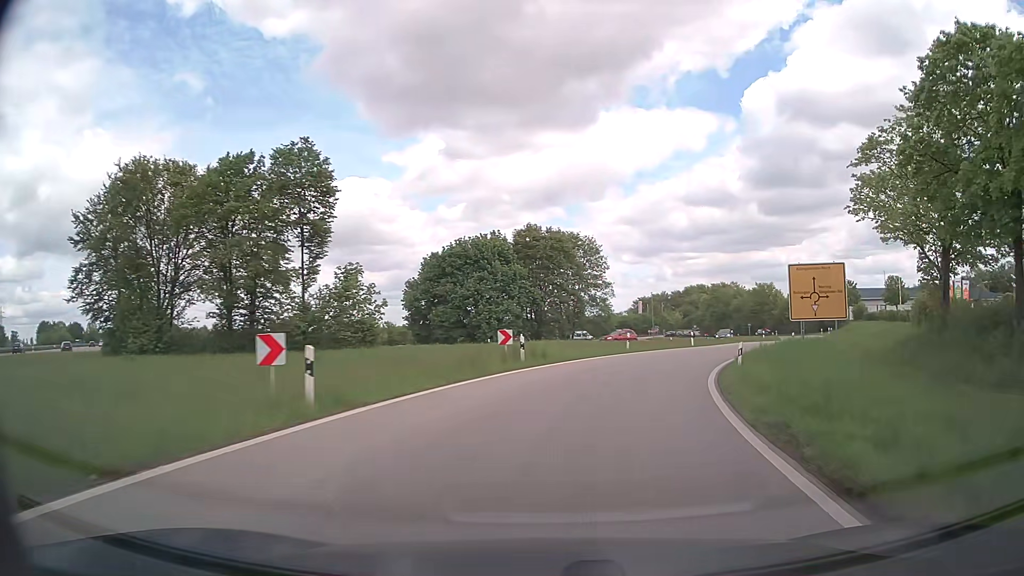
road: trunk_link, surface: asphalt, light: Day
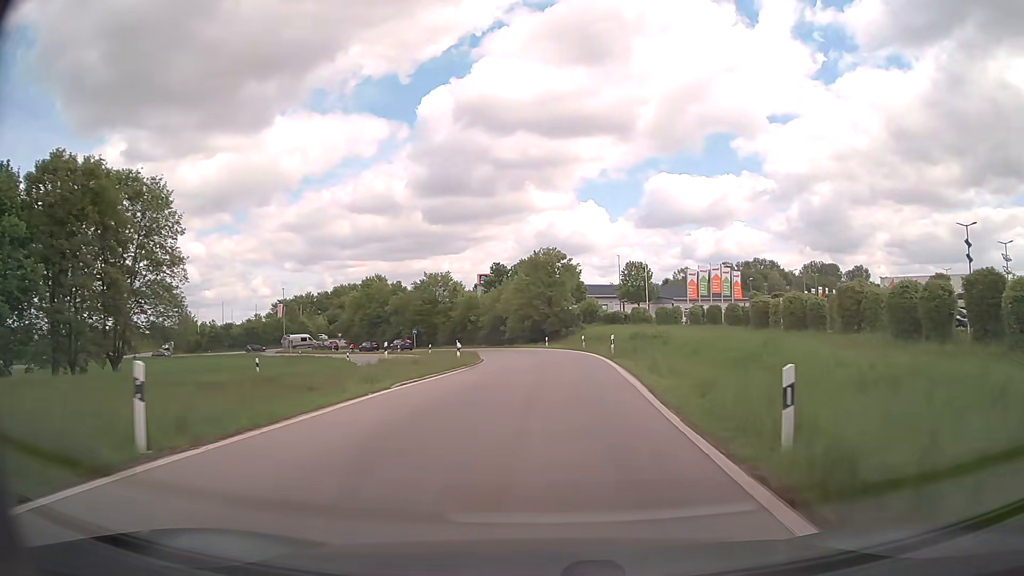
(+10.7, +38.8) m; +29°
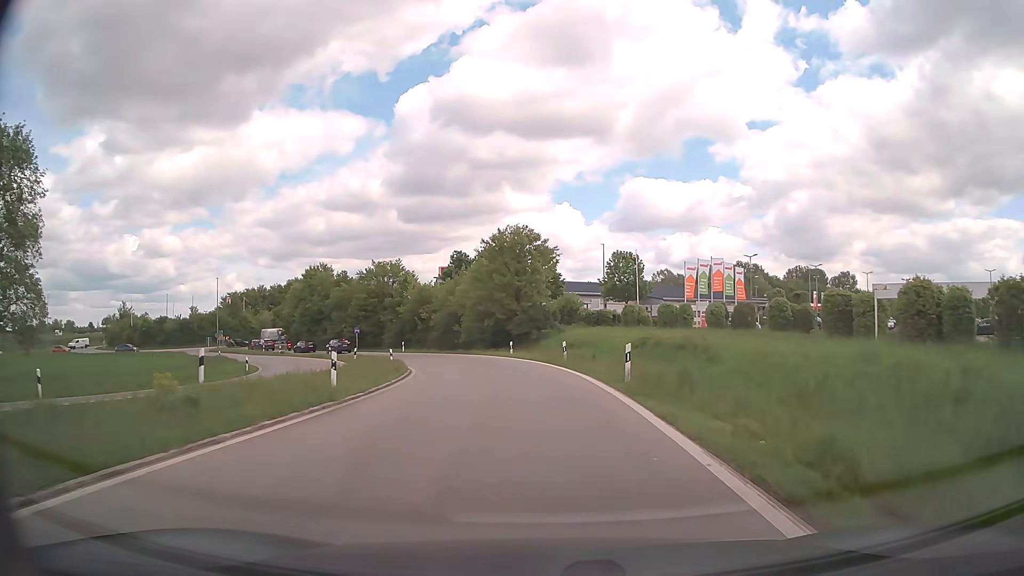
(+0.5, +15.4) m; +3°
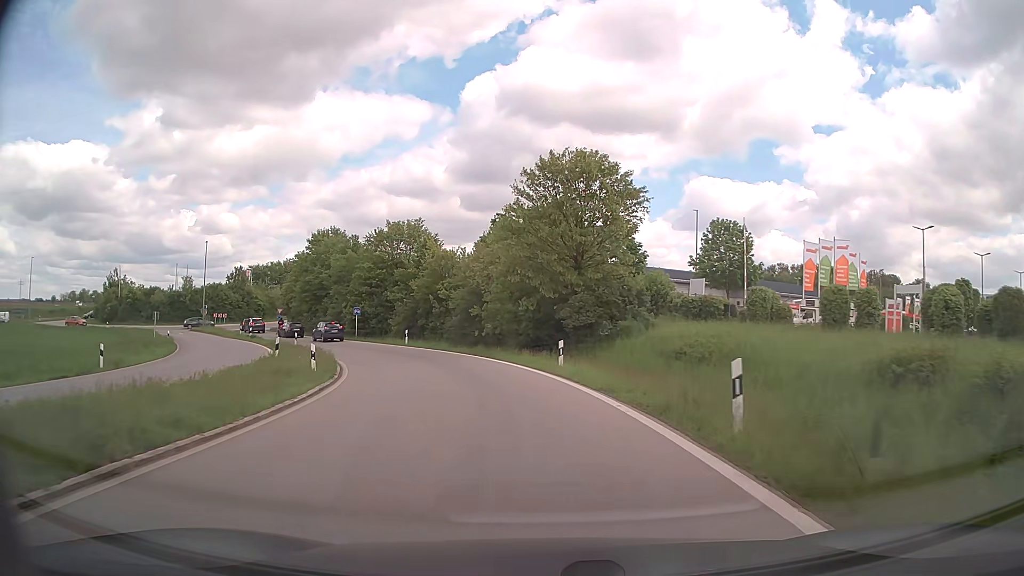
(-0.5, +20.5) m; -5°
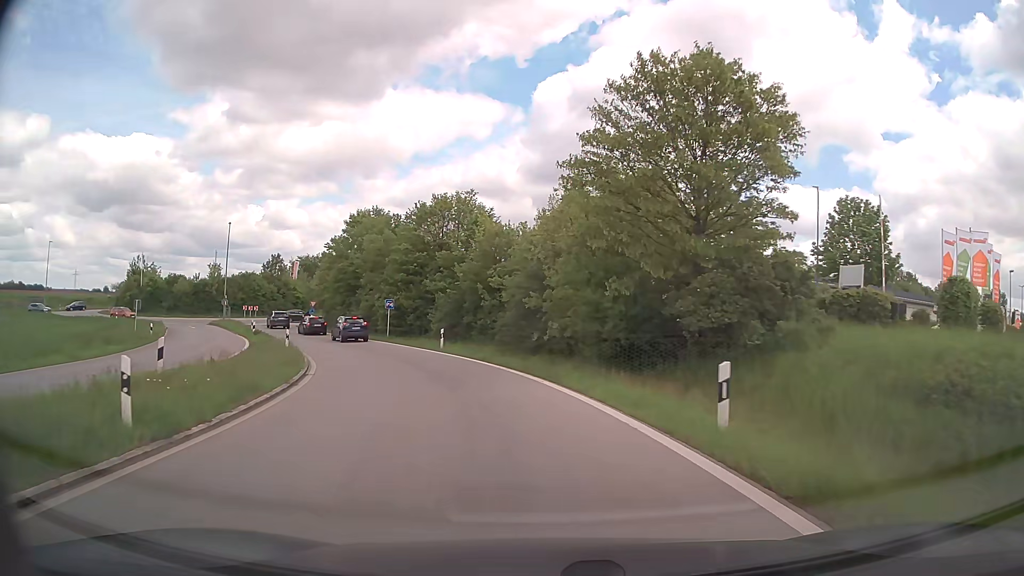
(-0.6, +11.9) m; -6°
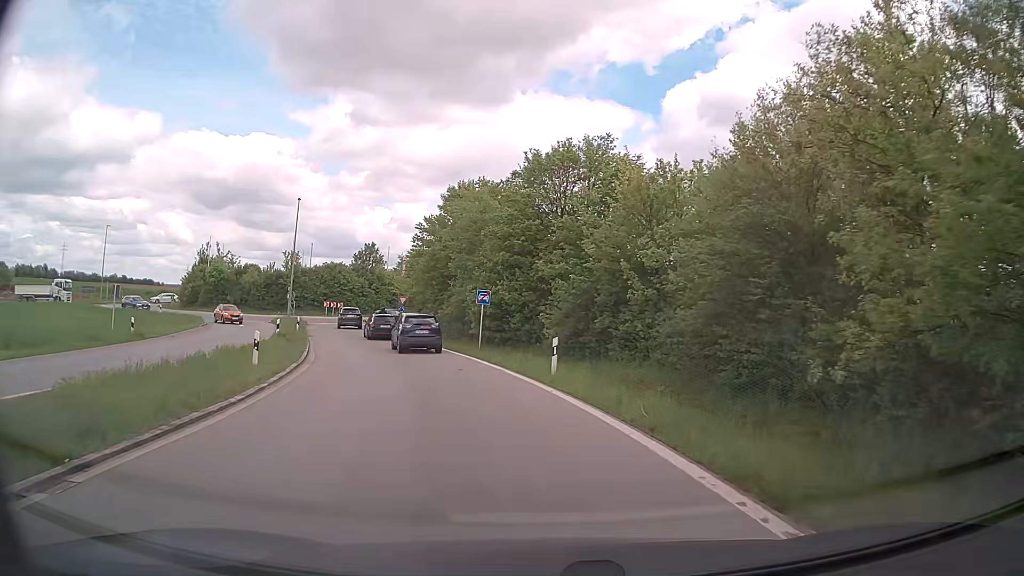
(-1.5, +15.0) m; -11°
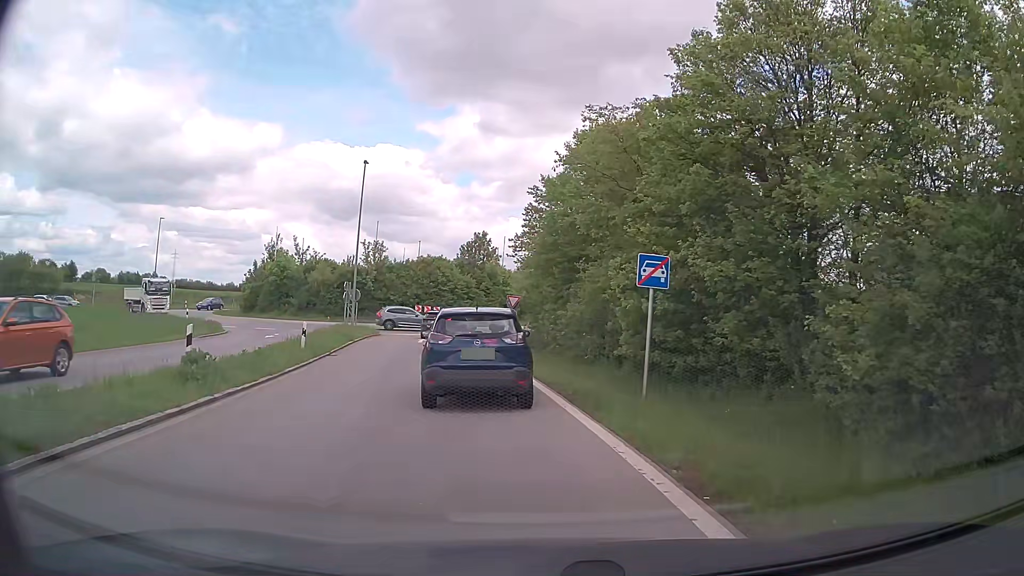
(-1.6, +17.0) m; -11°
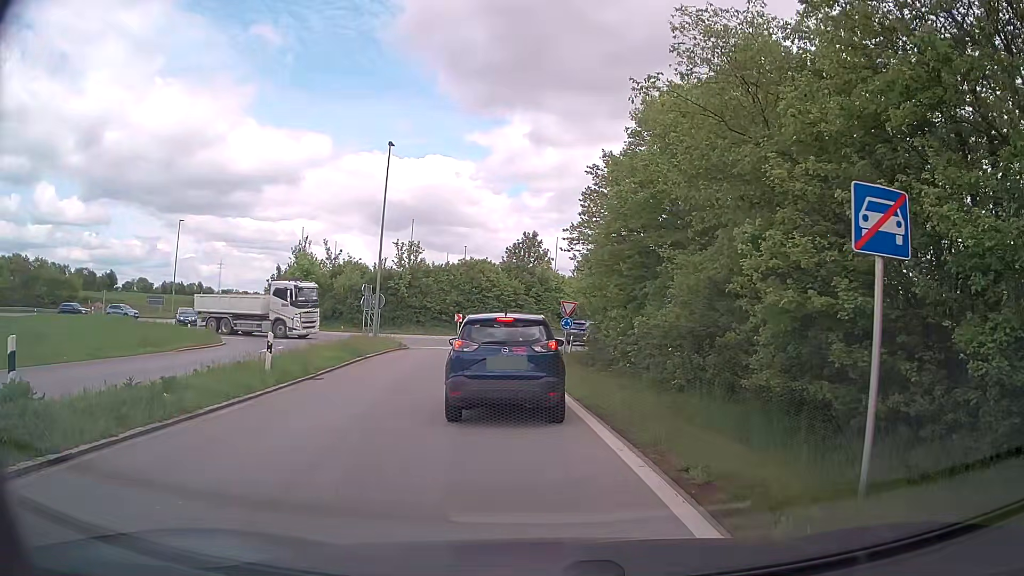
(-0.3, +6.8) m; -3°
